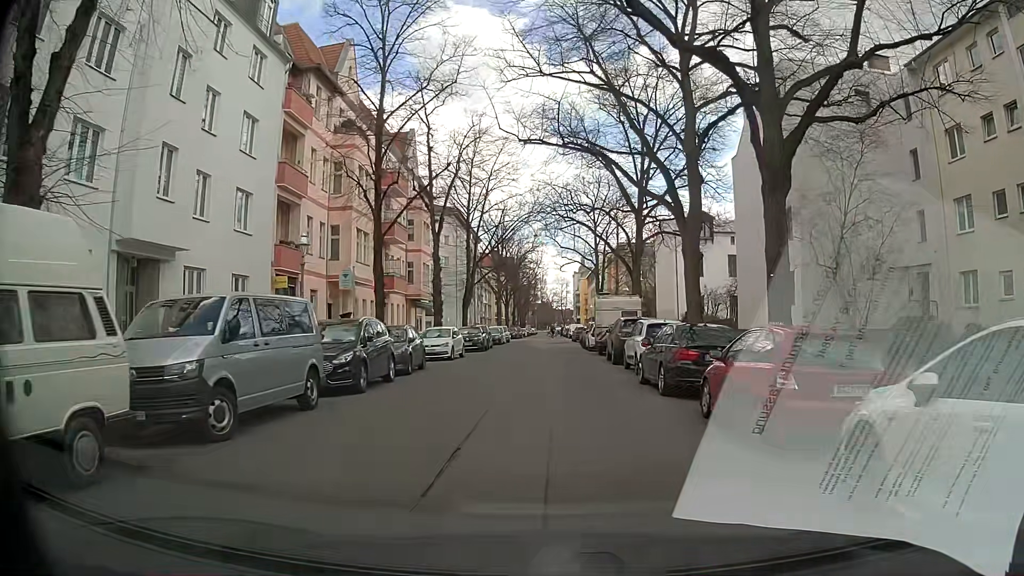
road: residential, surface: asphalt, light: Day
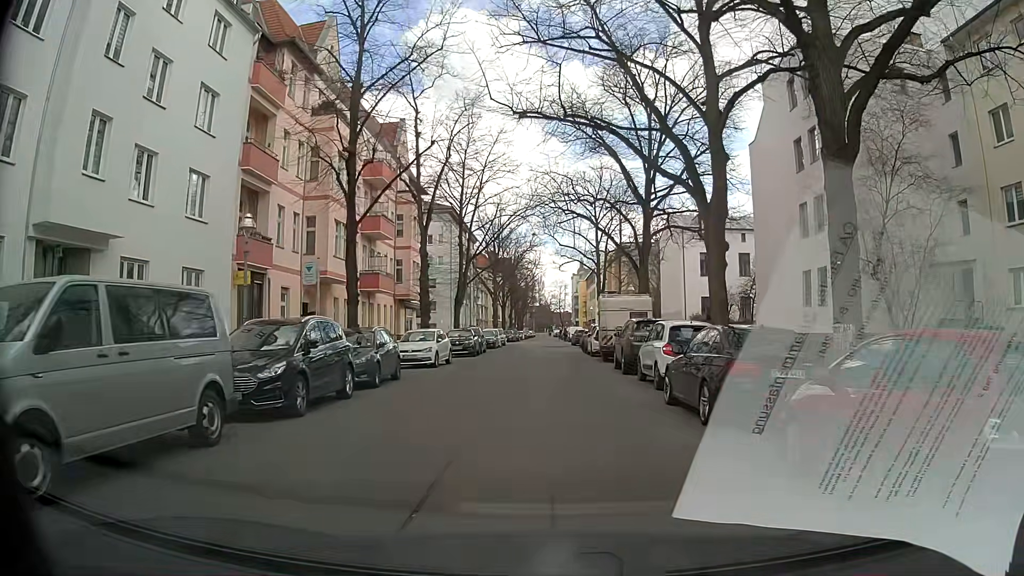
(0.0, +3.7) m; 0°
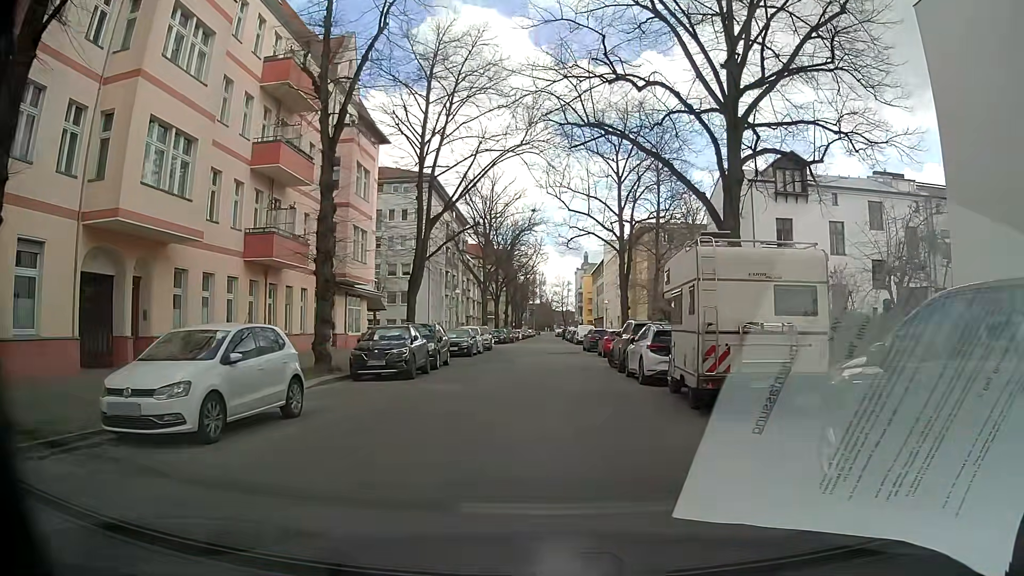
(0.0, +17.4) m; -1°
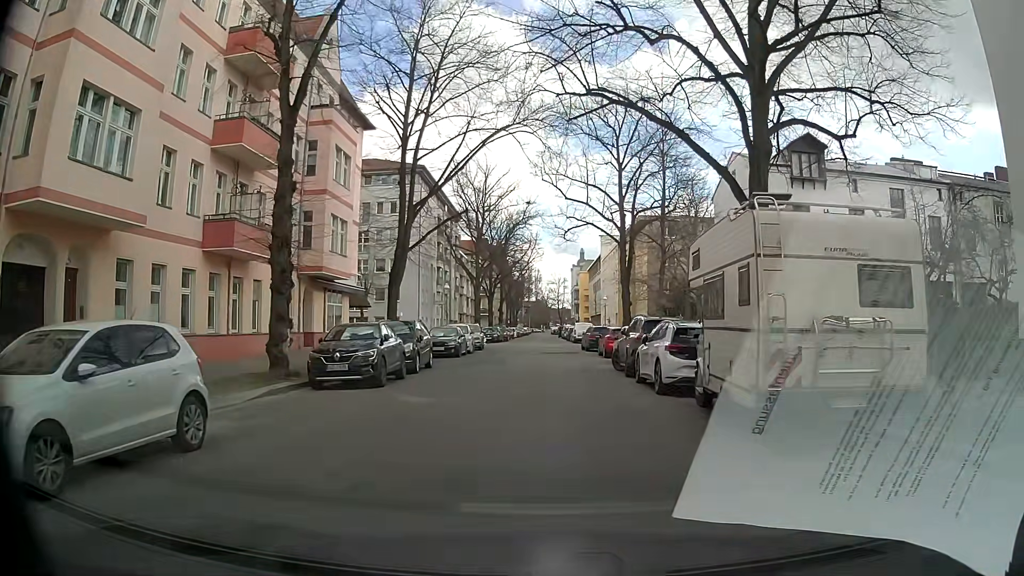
(+0.1, +3.1) m; -1°
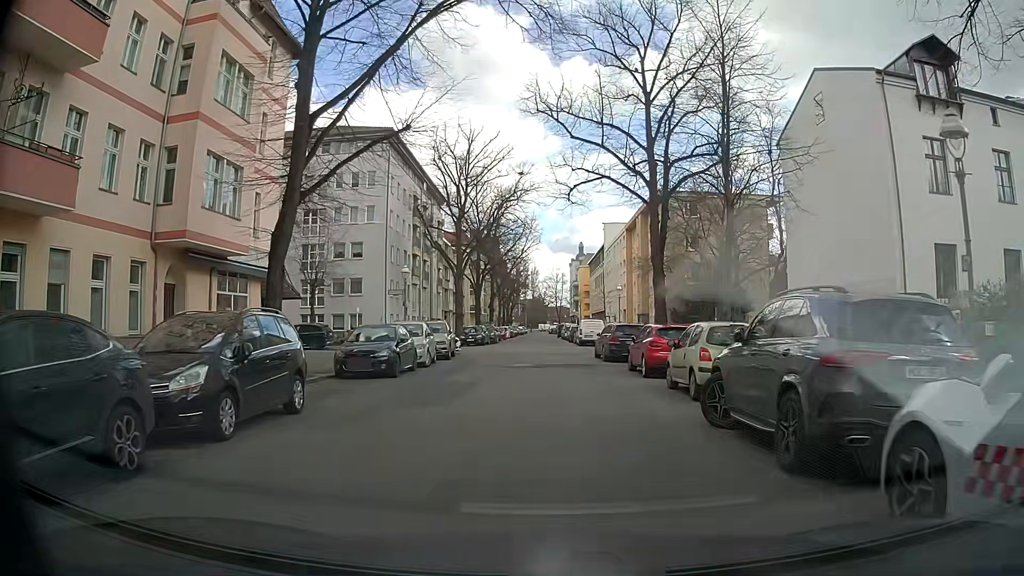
(+0.5, +13.0) m; +2°
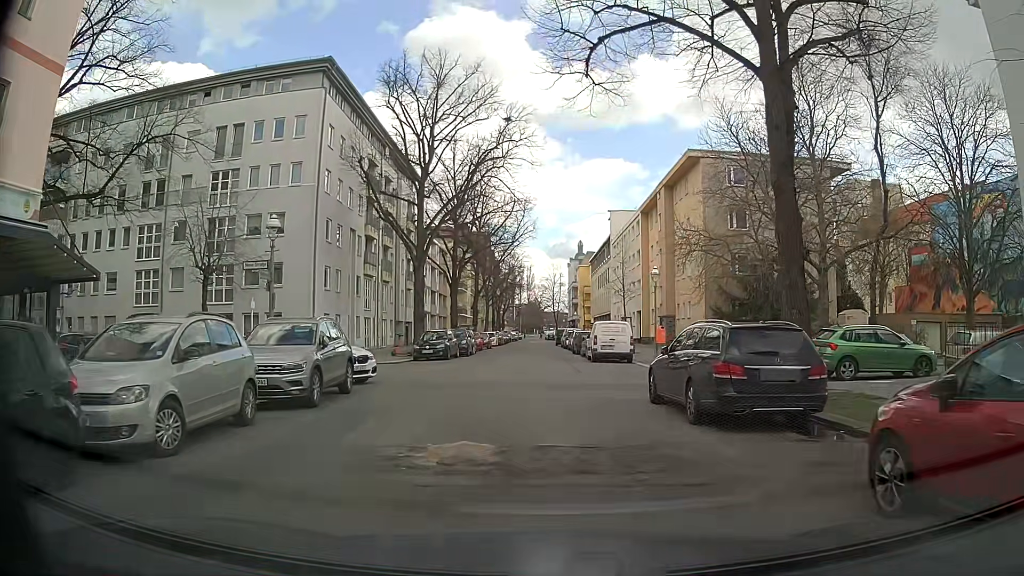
(+0.2, +16.1) m; +1°
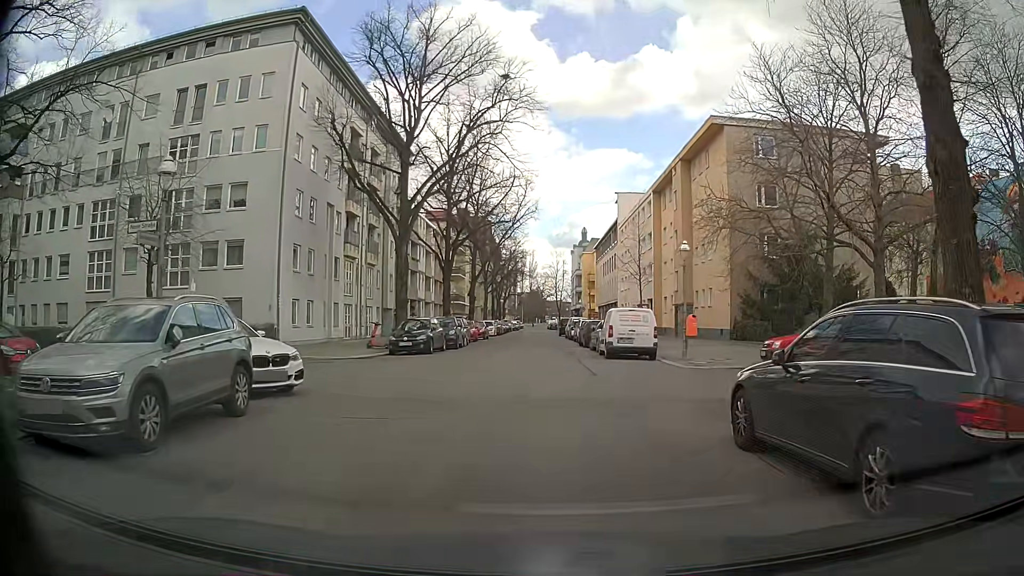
(-0.1, +5.5) m; -1°
